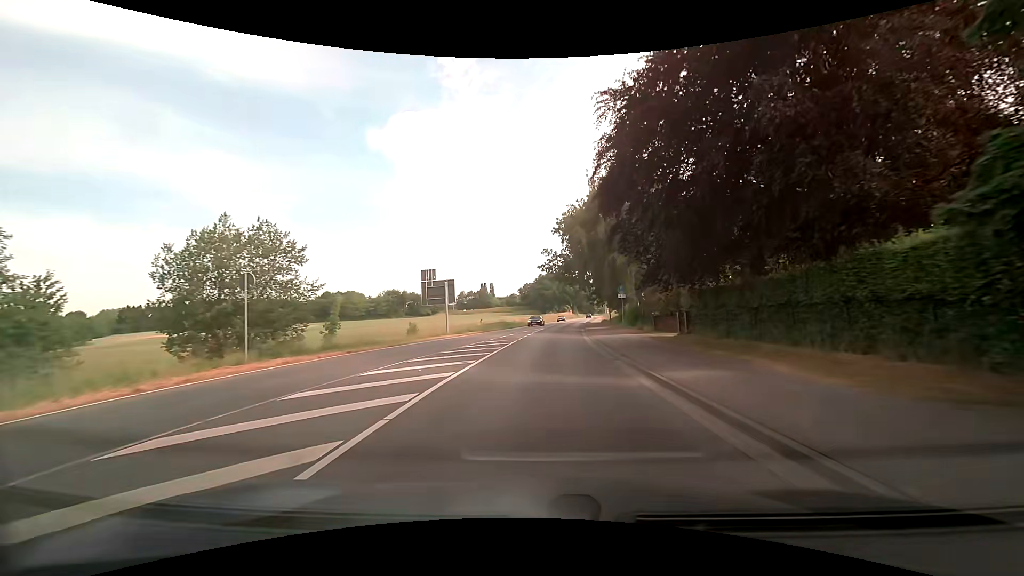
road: secondary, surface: asphalt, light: Day
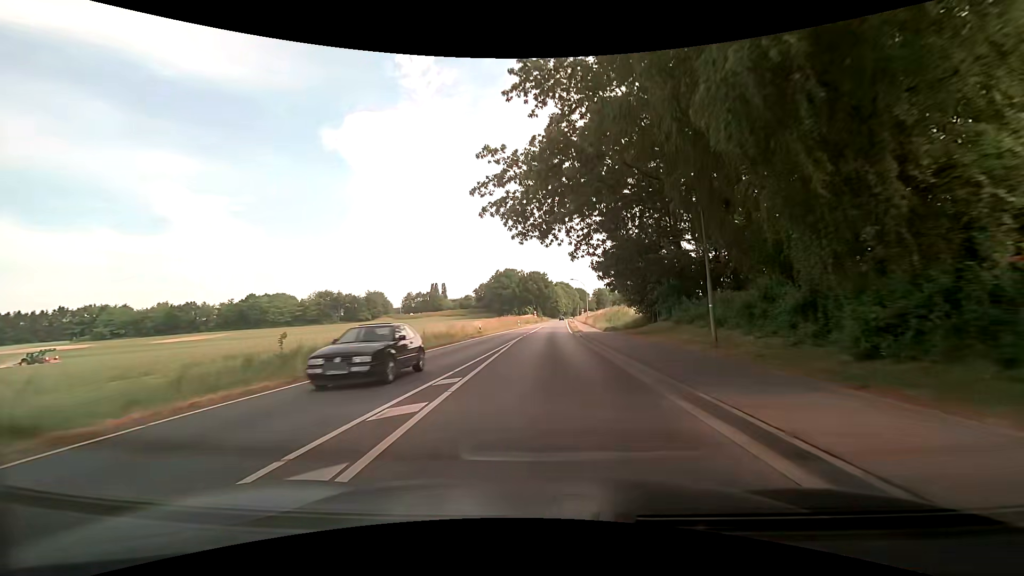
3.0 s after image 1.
(+1.8, +41.4) m; +4°
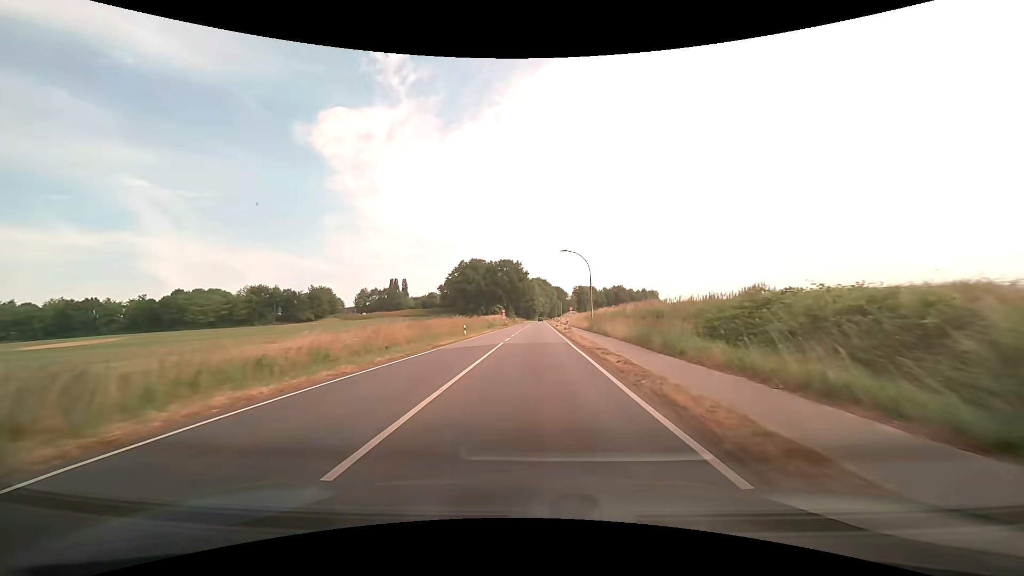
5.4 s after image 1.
(+1.4, +39.1) m; +4°
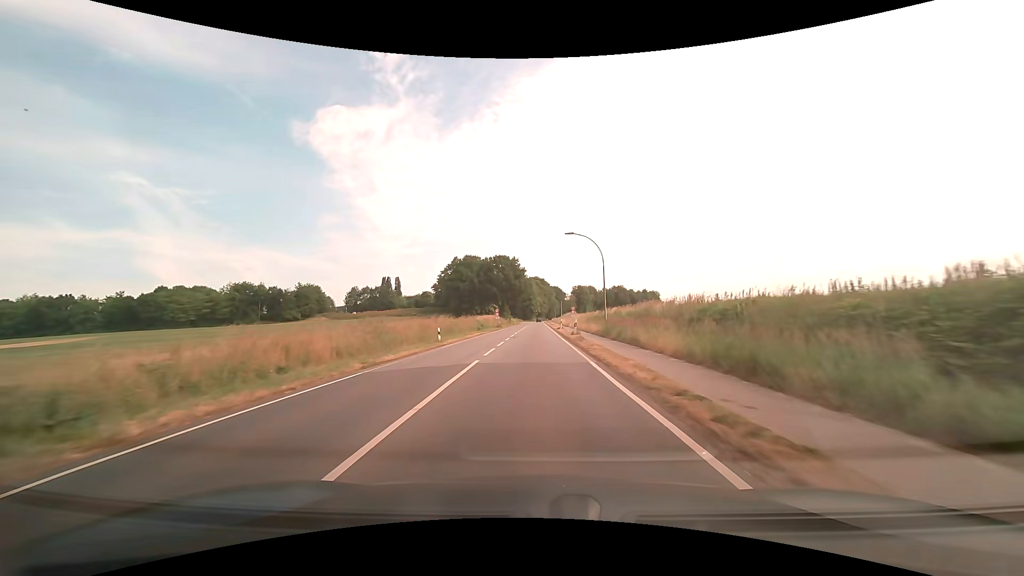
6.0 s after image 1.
(-0.1, +10.5) m; 0°
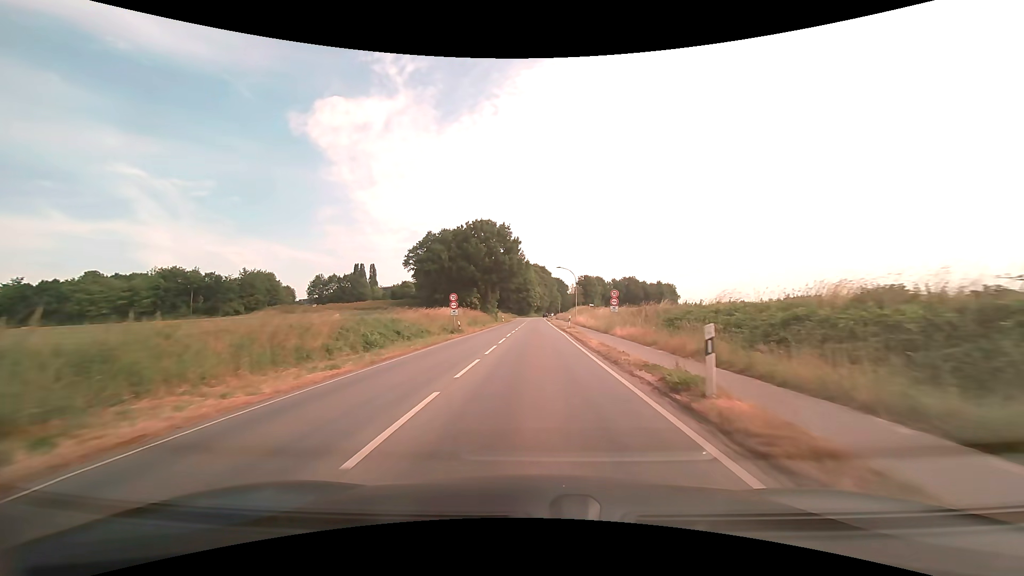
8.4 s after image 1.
(+0.2, +42.8) m; 0°
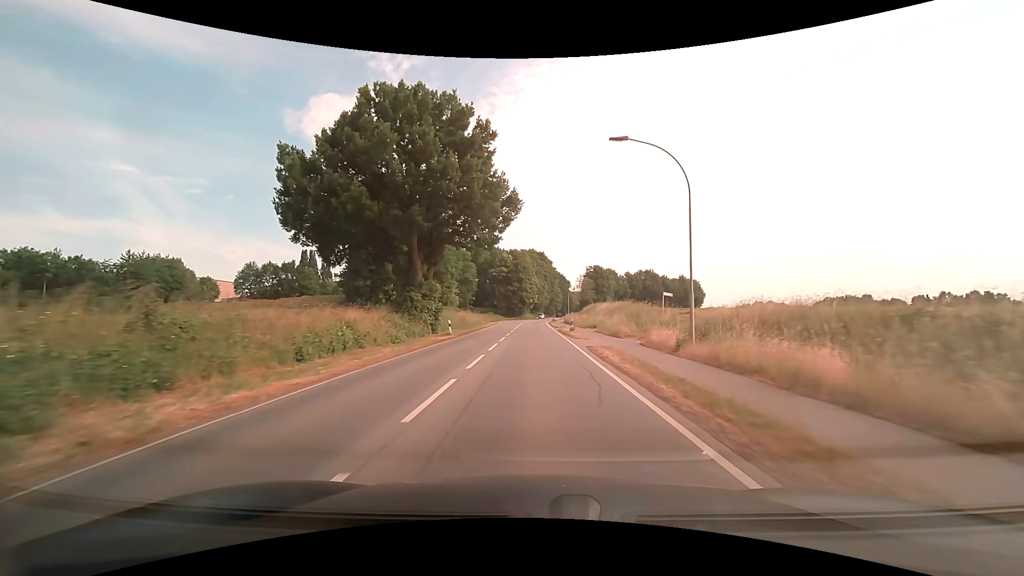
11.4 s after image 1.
(+0.2, +52.2) m; 0°
